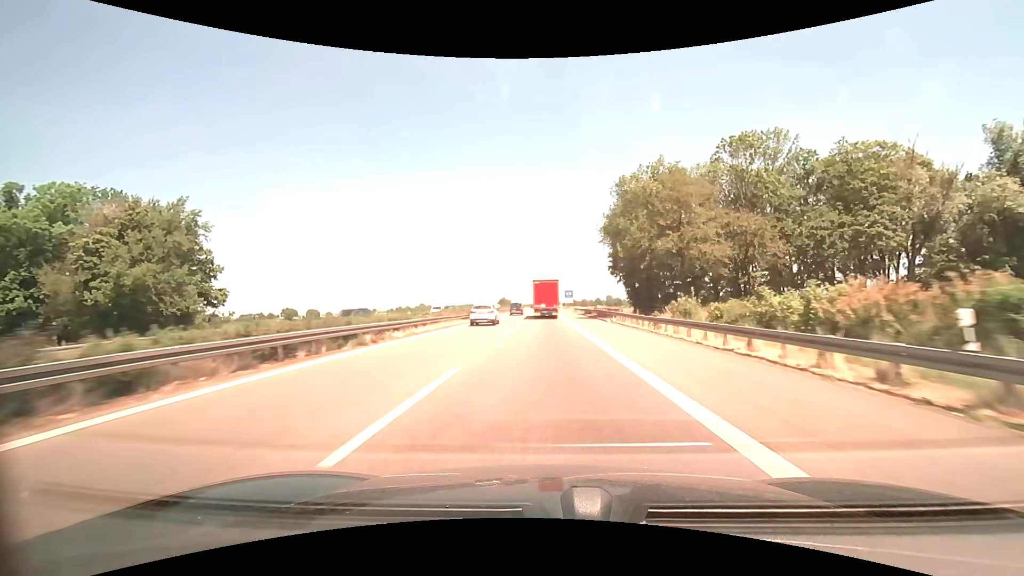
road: motorway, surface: asphalt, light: Day
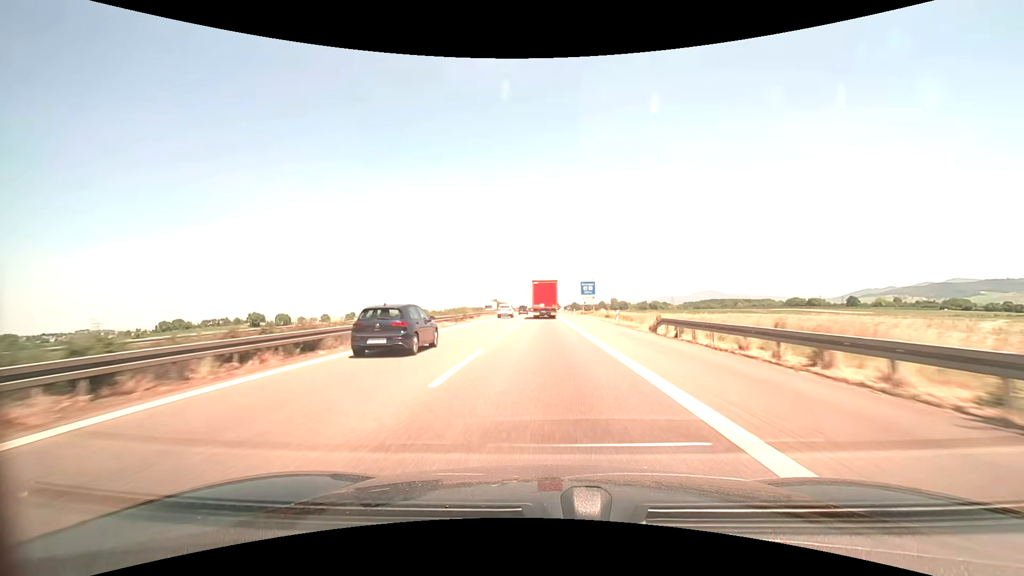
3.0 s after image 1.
(0.0, +68.1) m; 0°
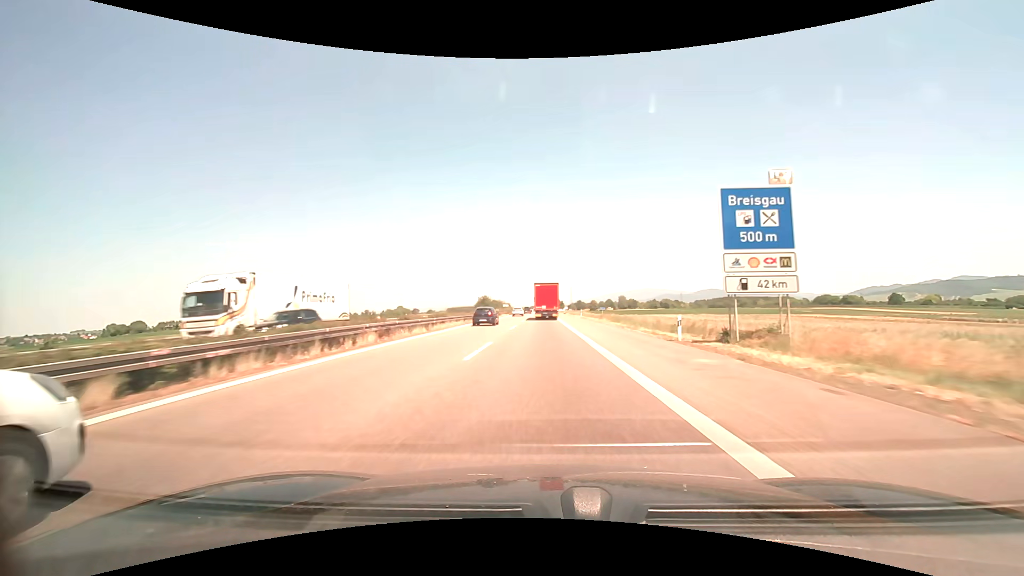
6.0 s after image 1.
(-0.1, +67.3) m; 0°
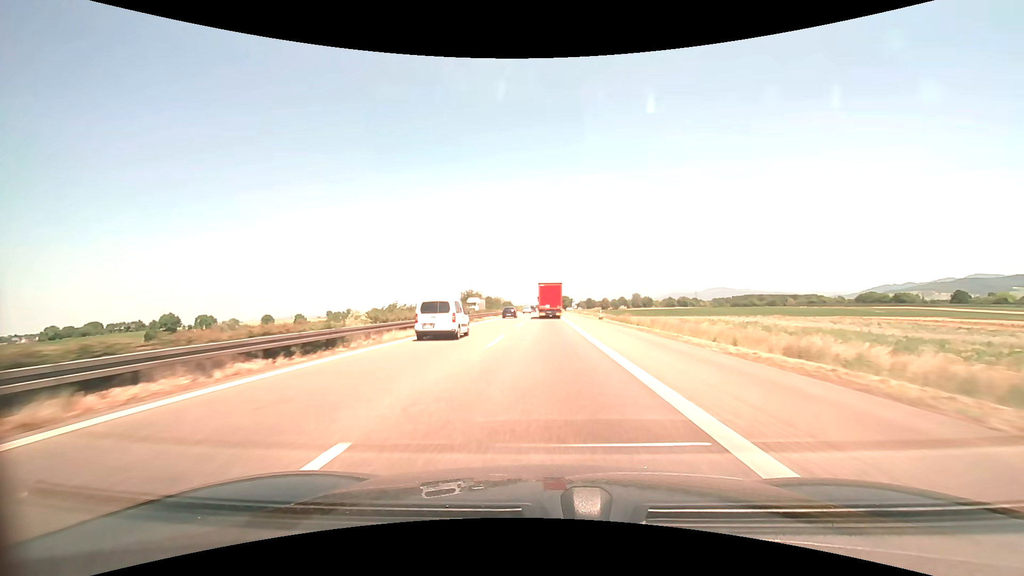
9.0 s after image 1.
(-0.3, +68.2) m; -1°
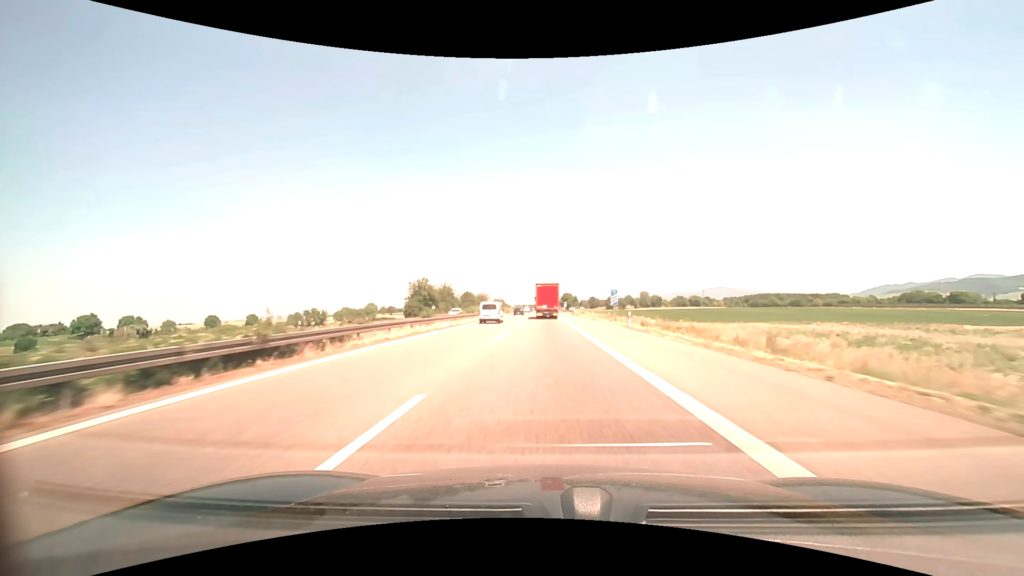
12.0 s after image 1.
(0.0, +69.6) m; 0°
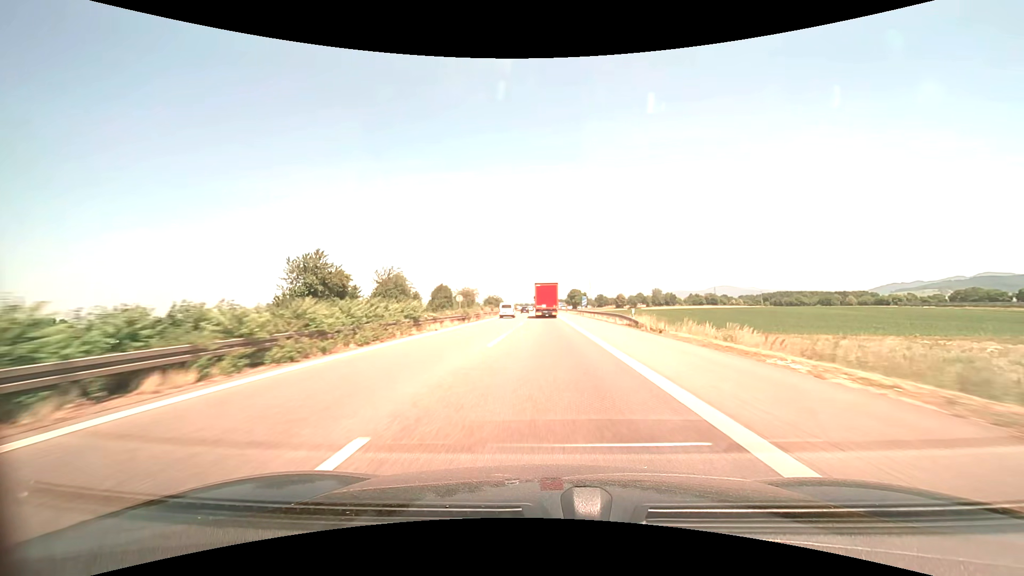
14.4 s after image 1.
(-0.2, +56.1) m; 0°
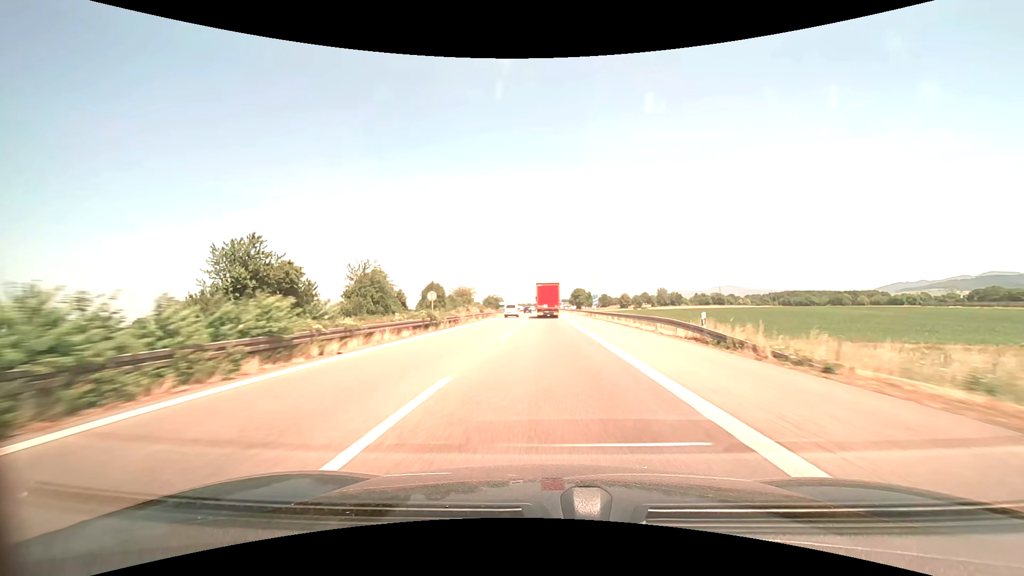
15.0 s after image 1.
(0.0, +14.0) m; 0°
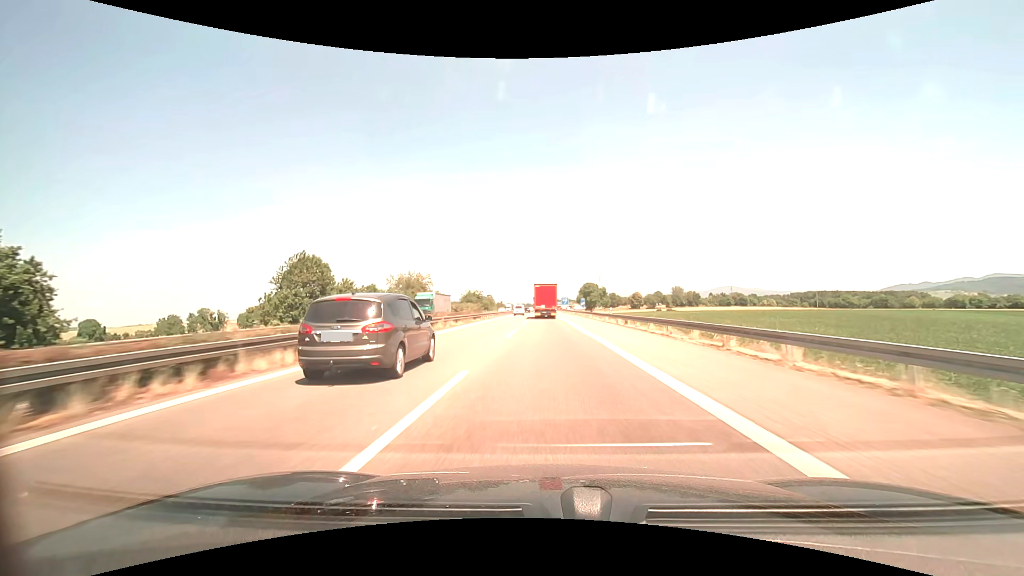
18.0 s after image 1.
(-0.1, +70.5) m; 0°
(0, +10) (0, +20) (0, +30) (0, +40) (0, +50) (0, +60) (0, +70) (0, +80) (0, +90) (0, +100) m
